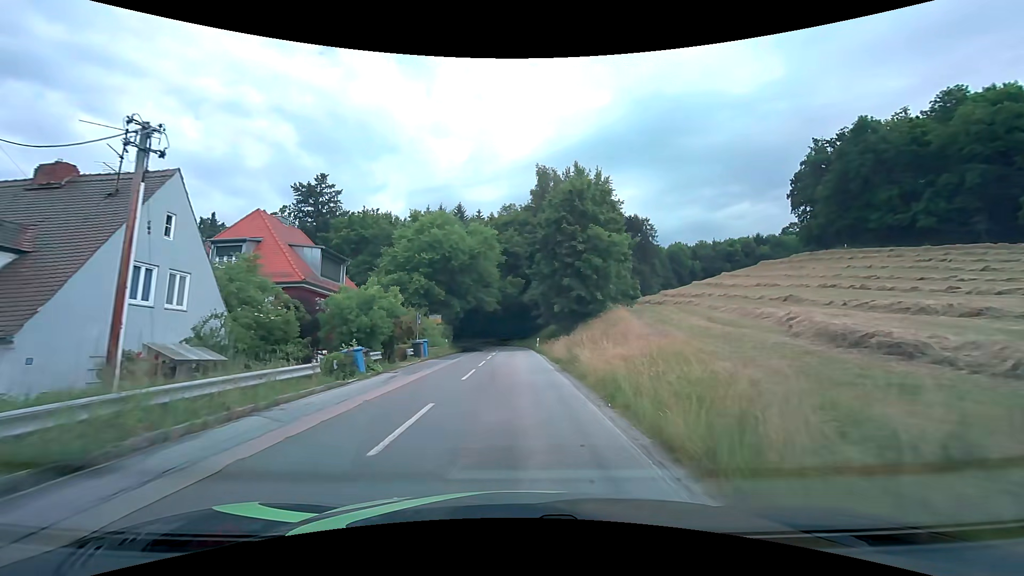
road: tertiary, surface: asphalt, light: Day
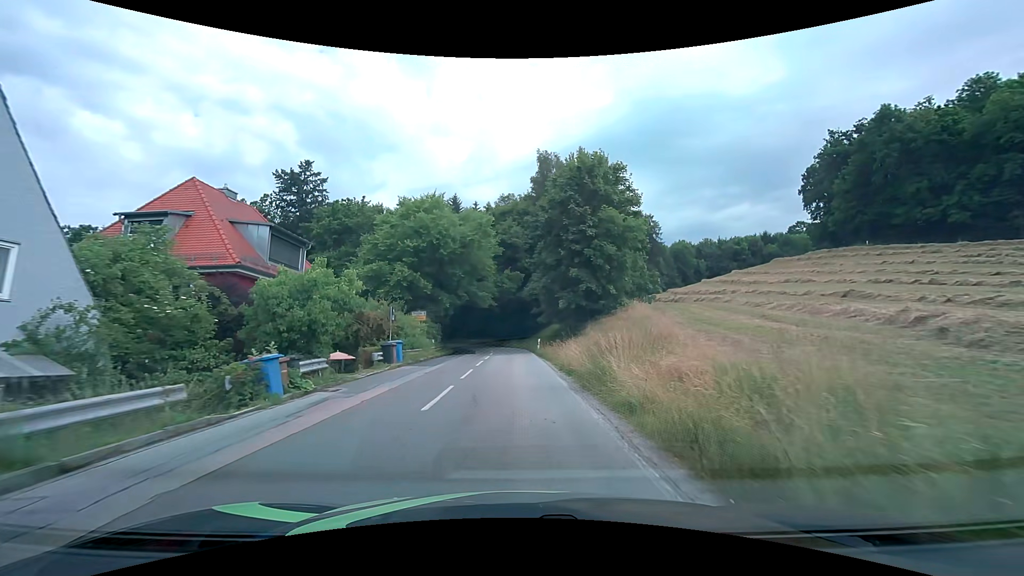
(0.0, +5.9) m; 0°
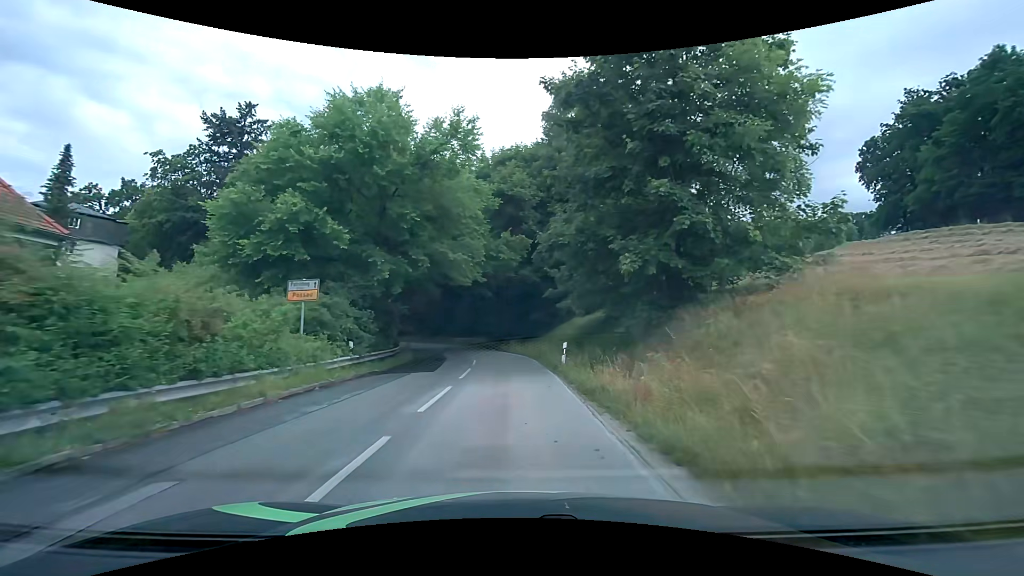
(0.0, +18.8) m; 0°
(0, +10) (0, +20) (-1, +30) (-3, +40) (-7, +49) (-12, +58) (-19, +65) (-27, +70) (-36, +75) (-45, +80) m
